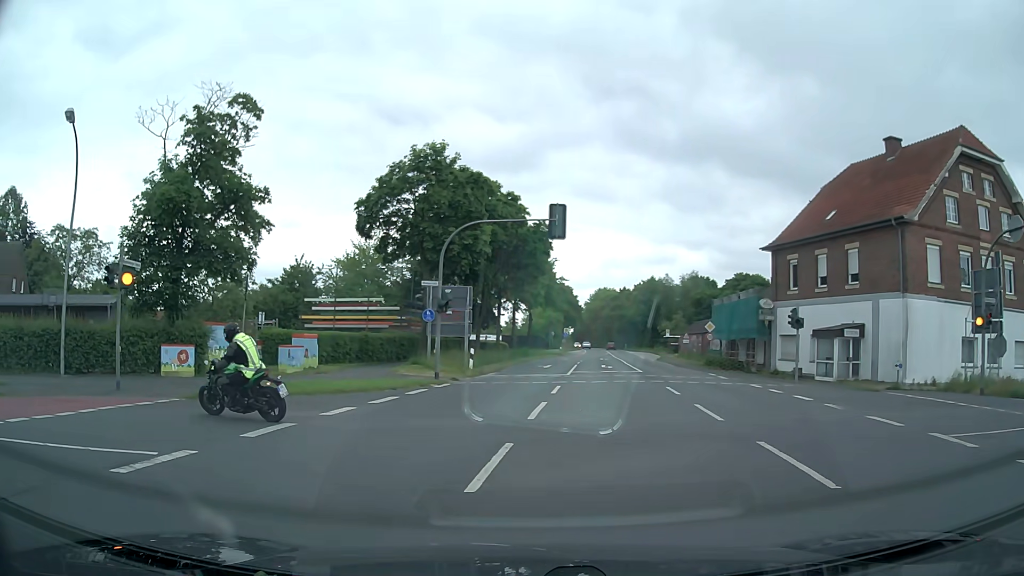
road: secondary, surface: asphalt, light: Day
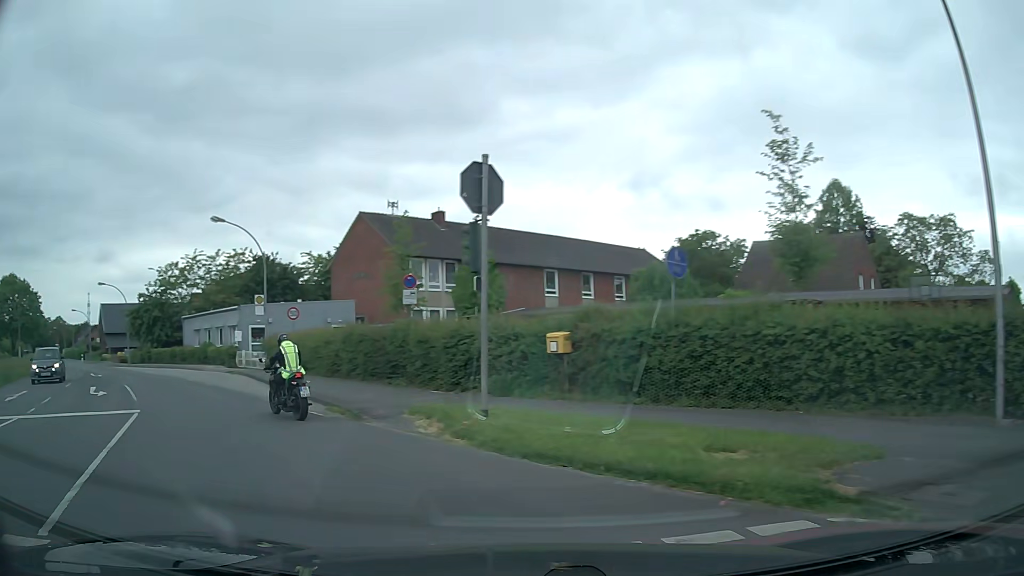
(-6.9, +9.5) m; -74°
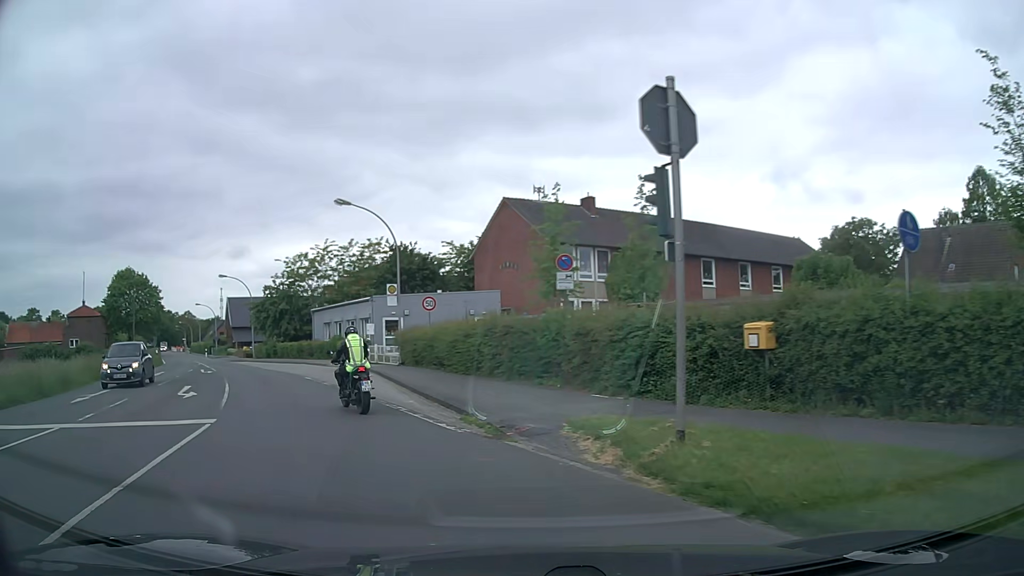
(-0.4, +3.3) m; -12°
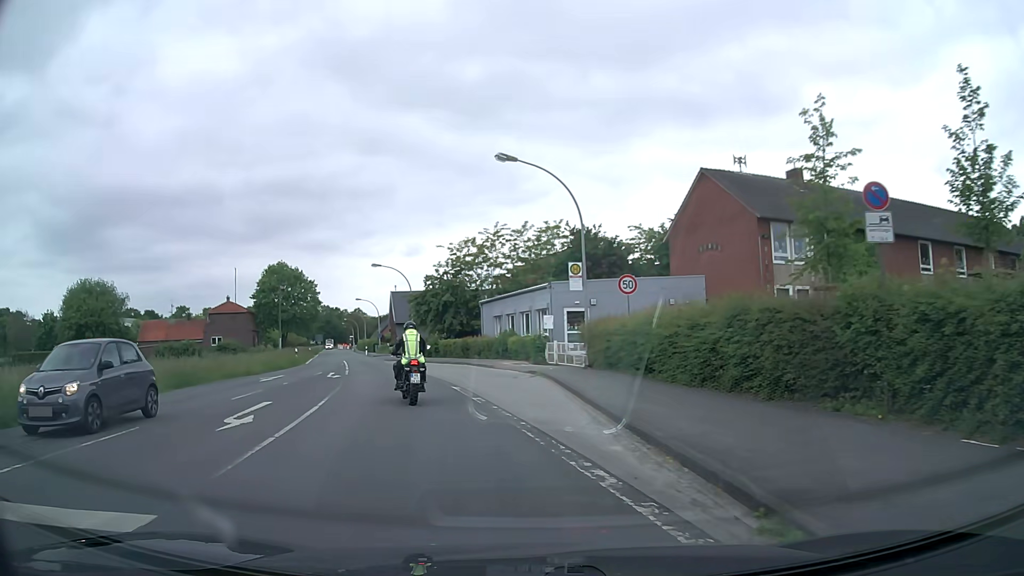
(-1.2, +7.5) m; -16°
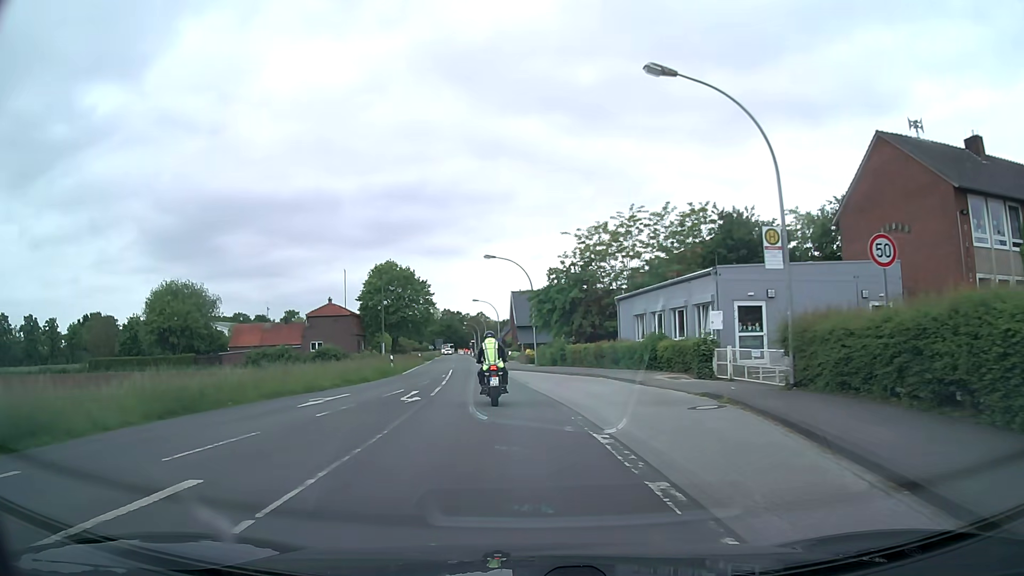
(-1.0, +8.7) m; -12°
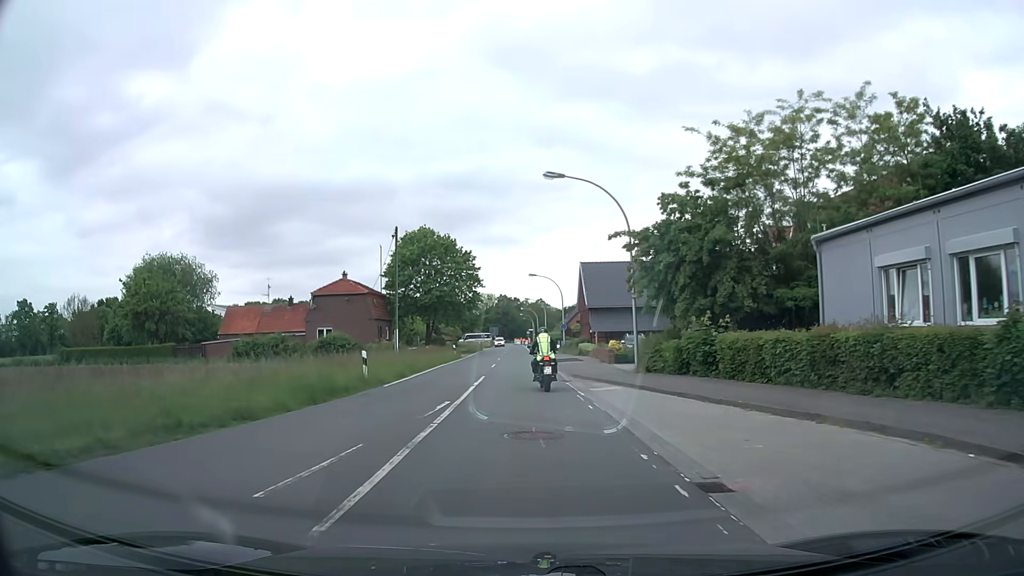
(-1.2, +20.5) m; -5°
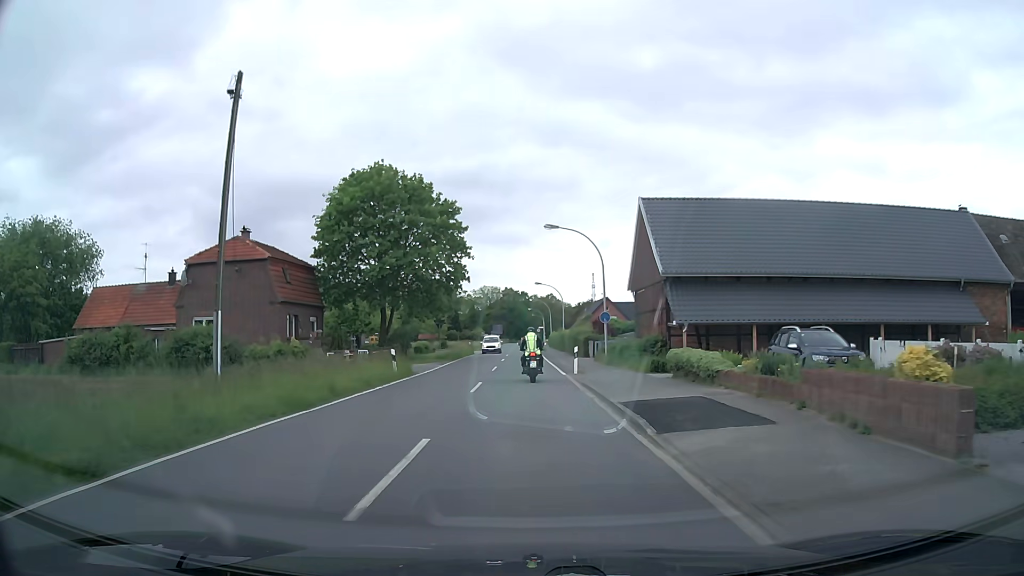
(-0.5, +28.1) m; -1°
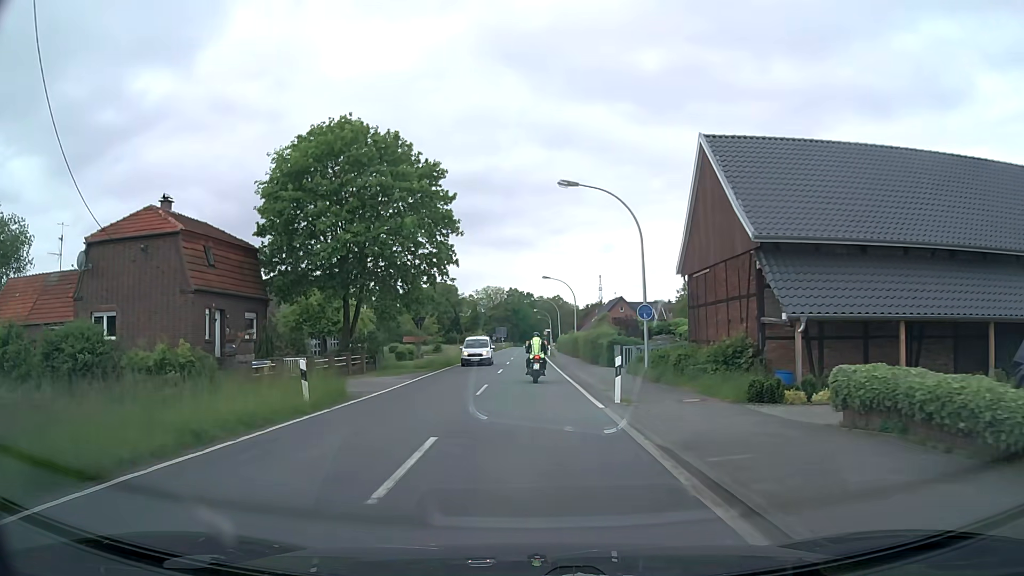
(0.0, +11.3) m; 0°
(0, +10) (0, +20) (0, +30) (0, +40) (0, +50) (0, +60) (0, +70) (+1, +80) (+1, +90) (0, +100) m
